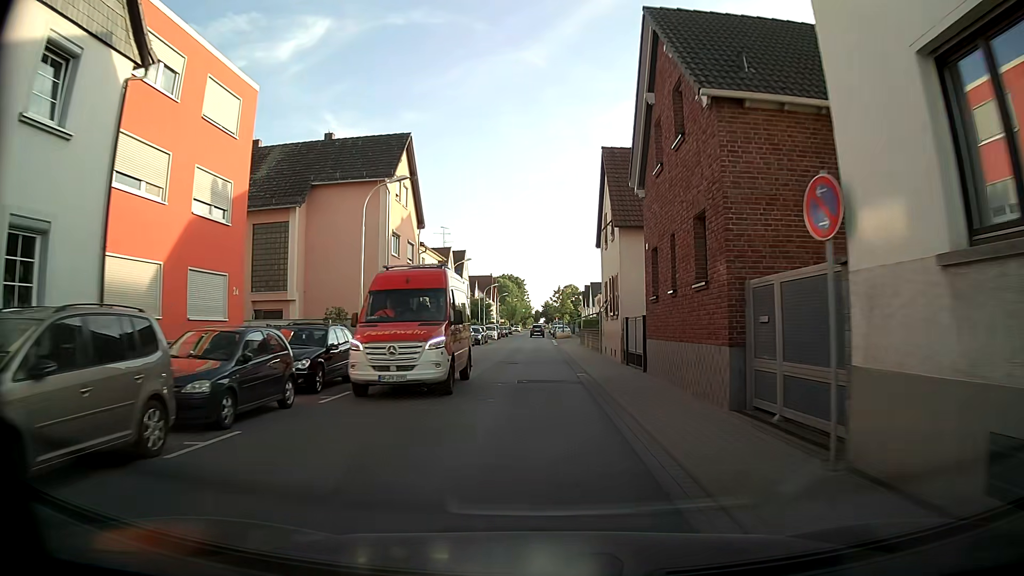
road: tertiary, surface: asphalt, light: Day
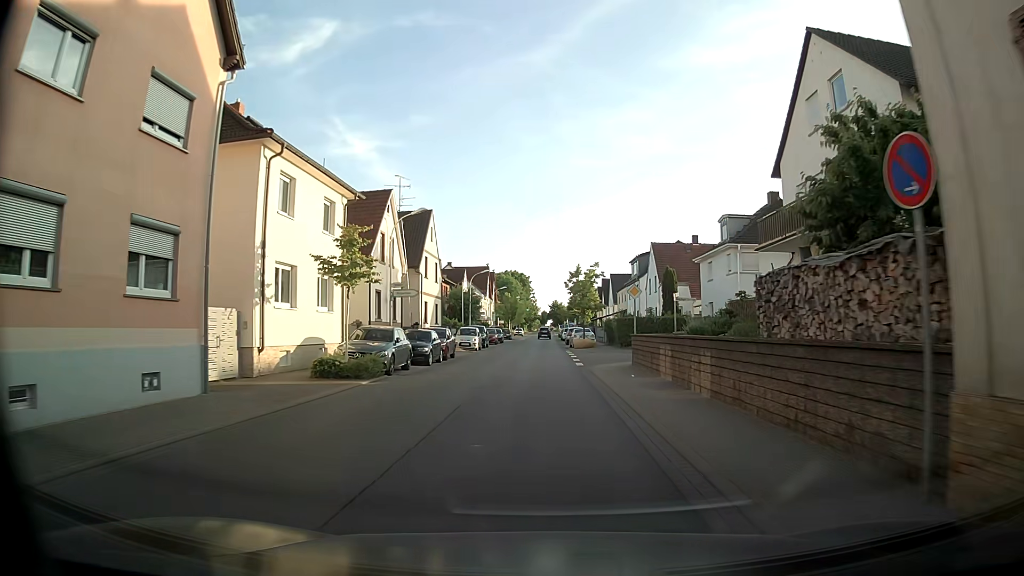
(-0.3, +26.7) m; 0°
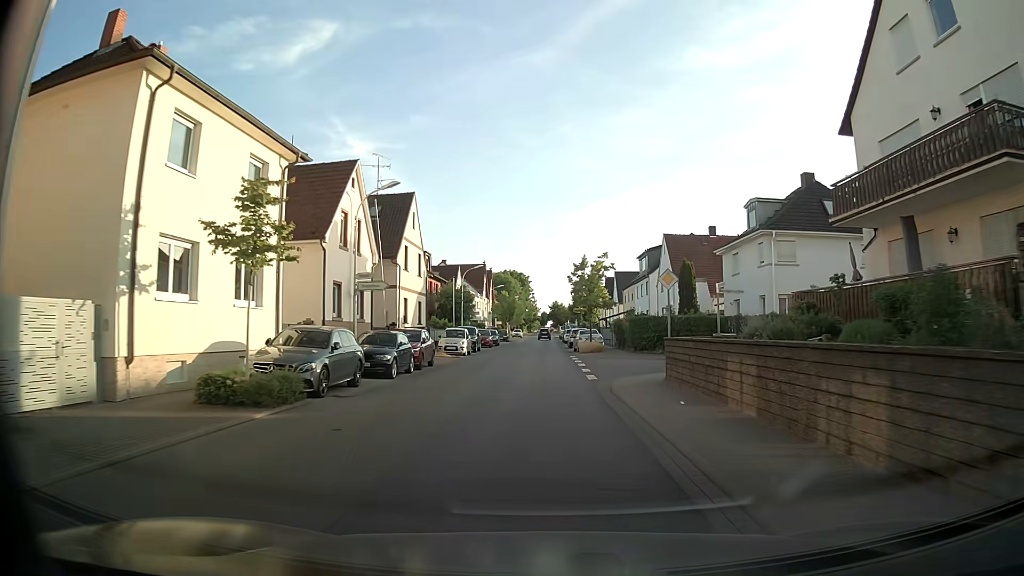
(0.0, +6.7) m; 0°
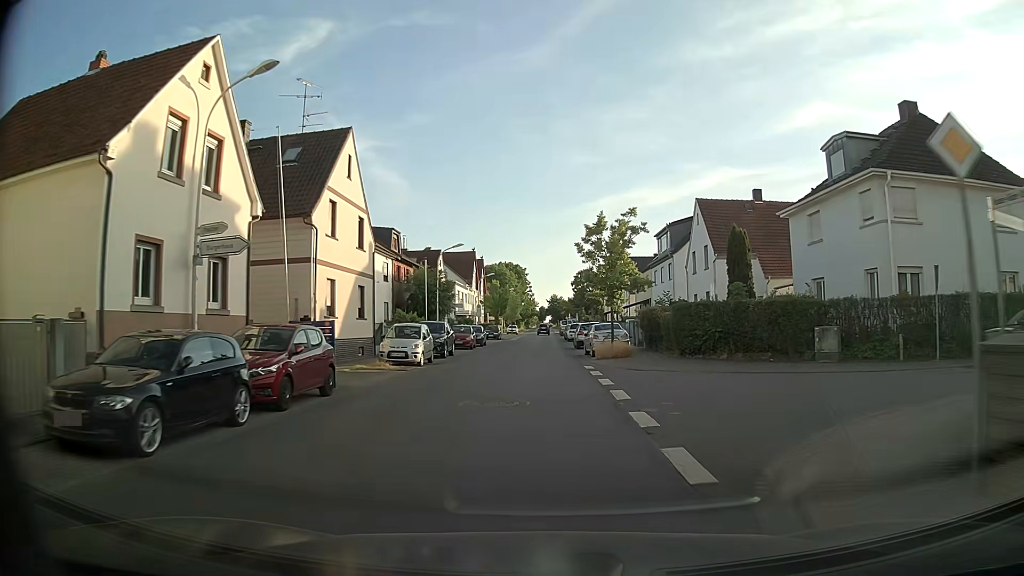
(-0.1, +13.5) m; +1°
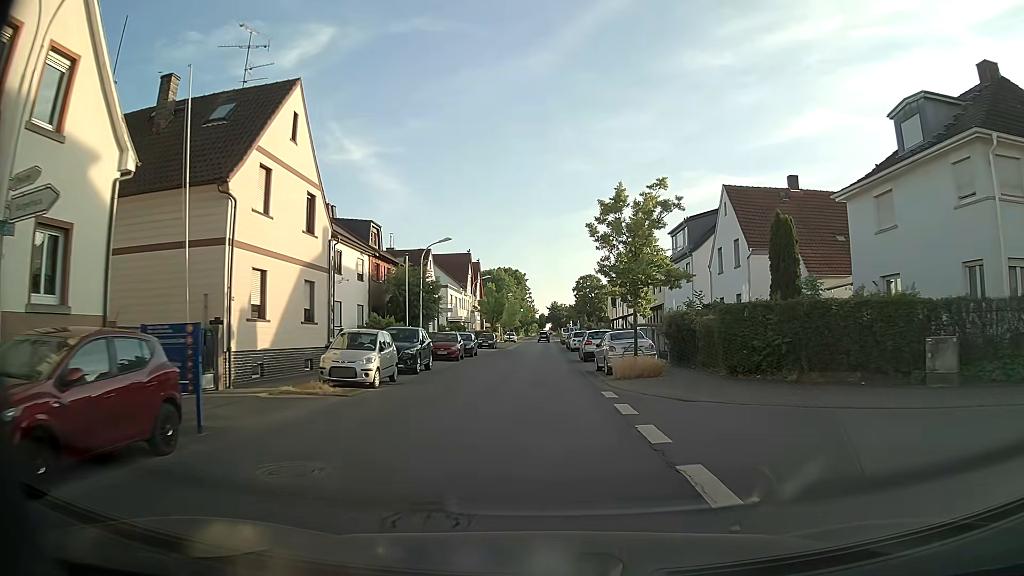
(-0.1, +6.8) m; -1°
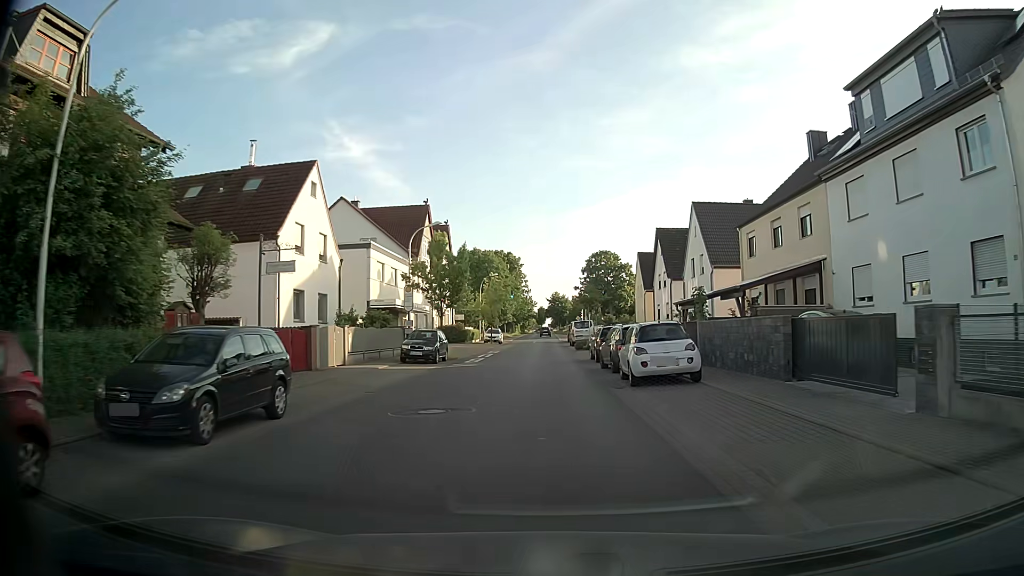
(+0.3, +33.9) m; +1°
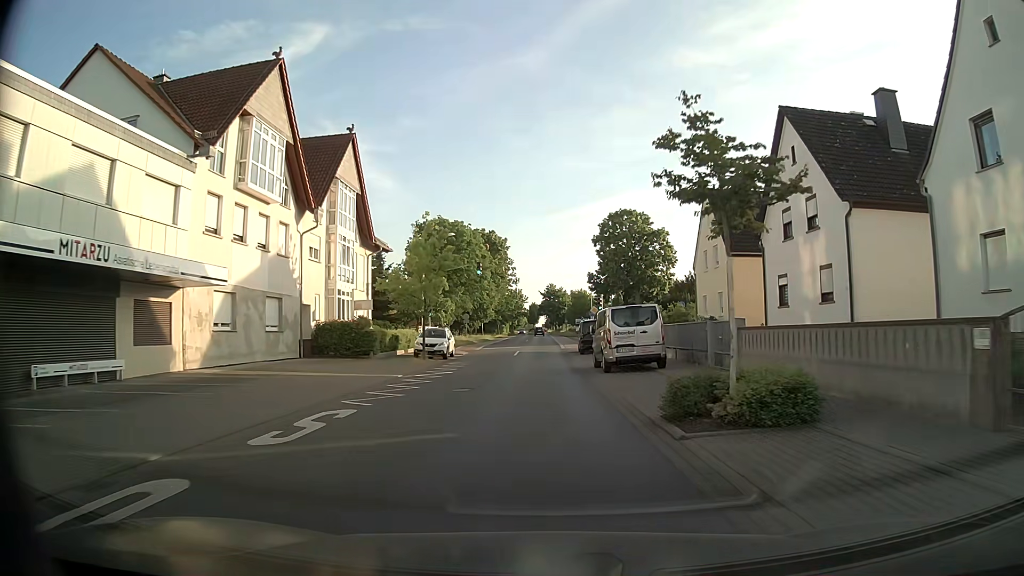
(-0.1, +34.1) m; +1°
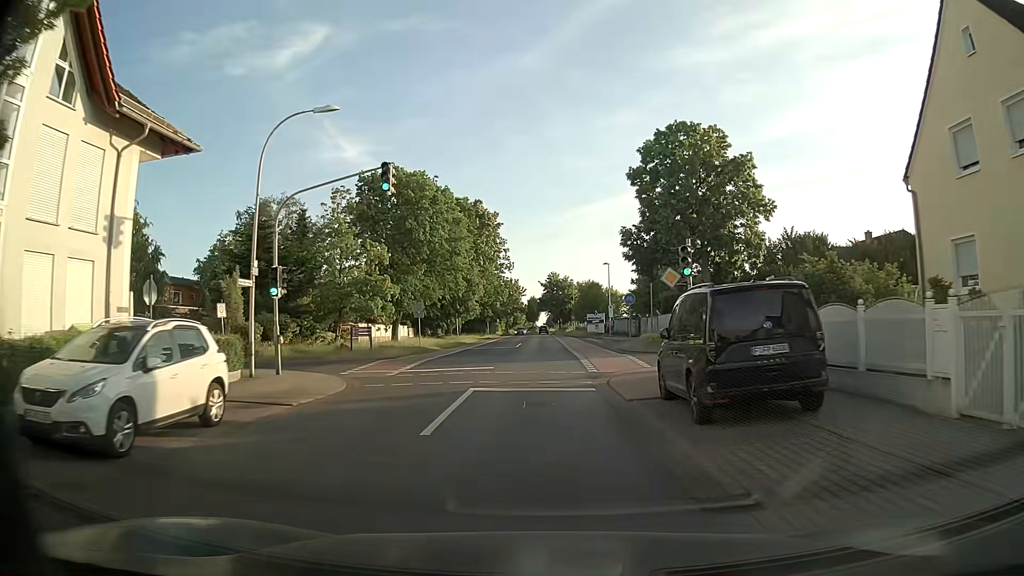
(-0.3, +27.4) m; -1°
(0, +10) (0, +20) (0, +30) (0, +40) (0, +50) (0, +60) (0, +70) (0, +80) (0, +90) (0, +100) m
